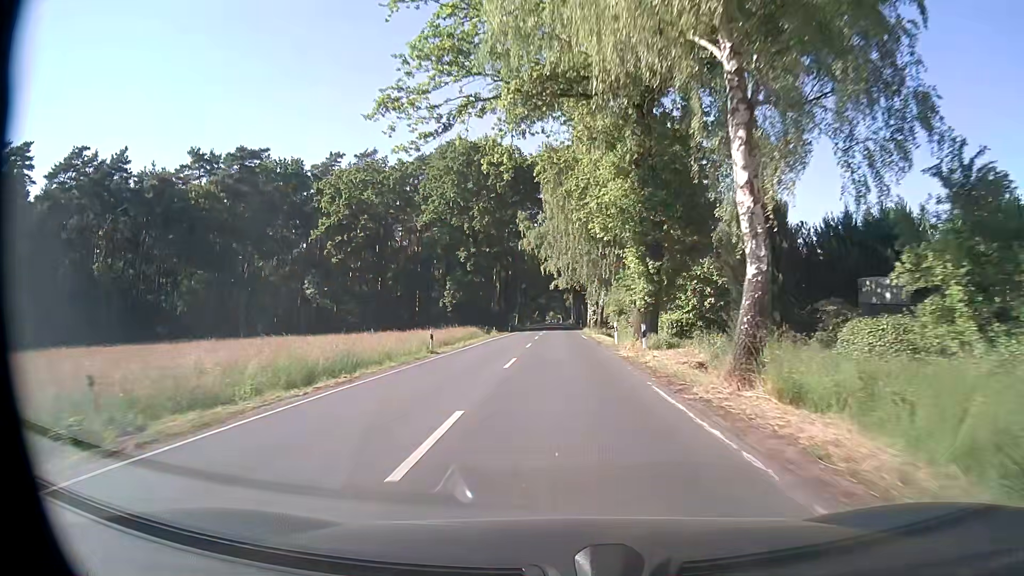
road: secondary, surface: asphalt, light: Day
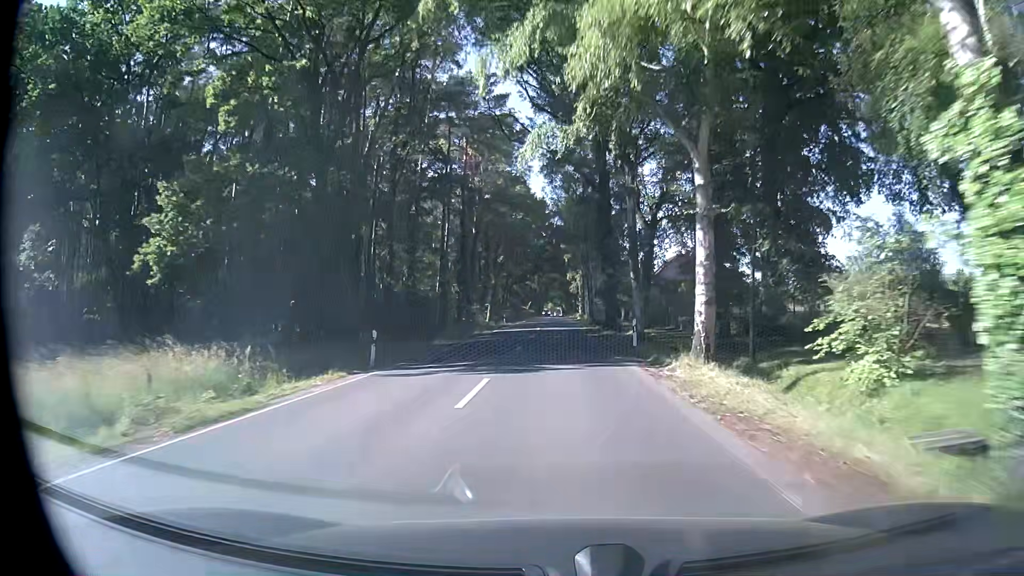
(-0.1, +56.4) m; 0°
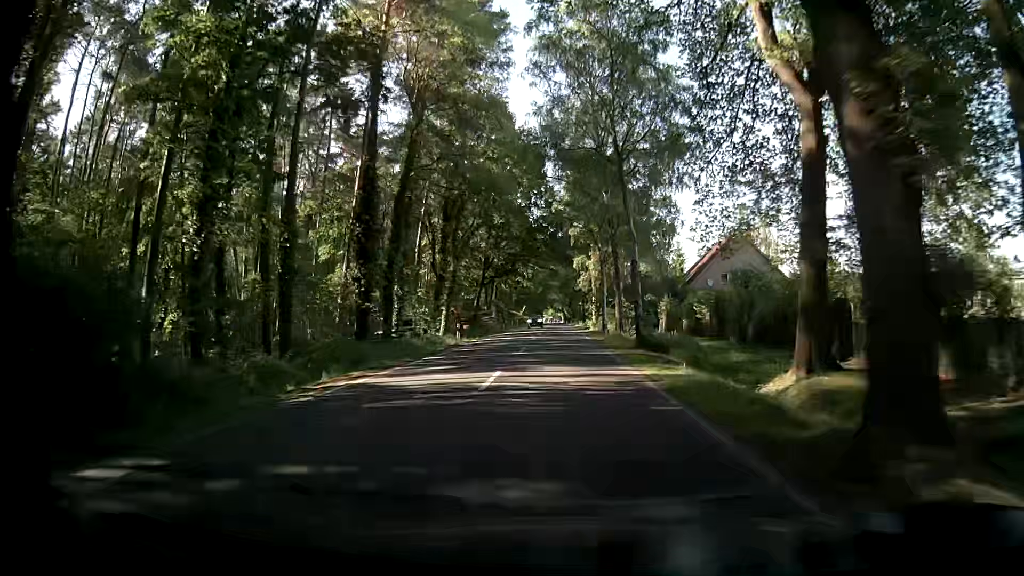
(-0.1, +34.0) m; 0°
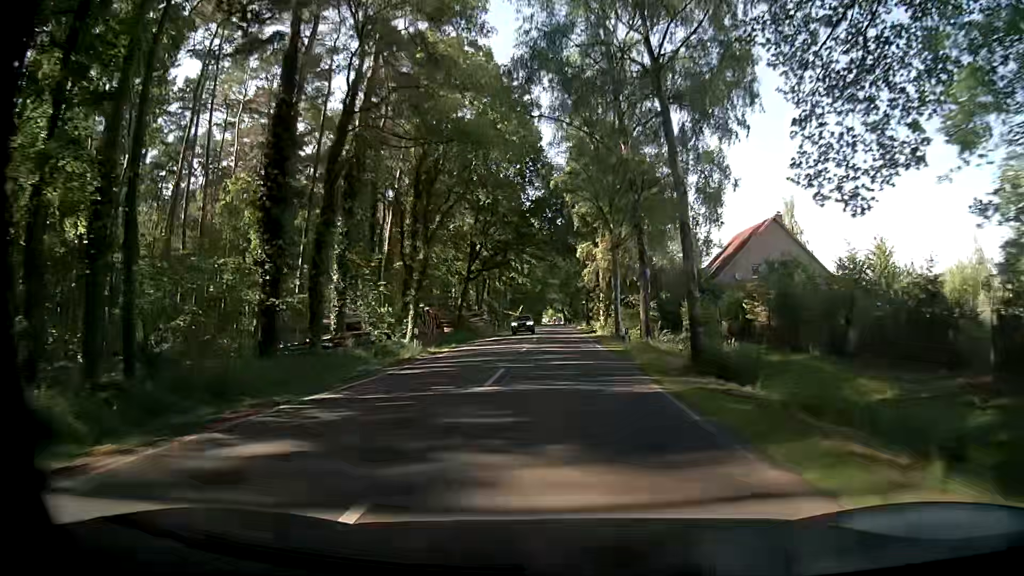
(-0.1, +11.3) m; -1°
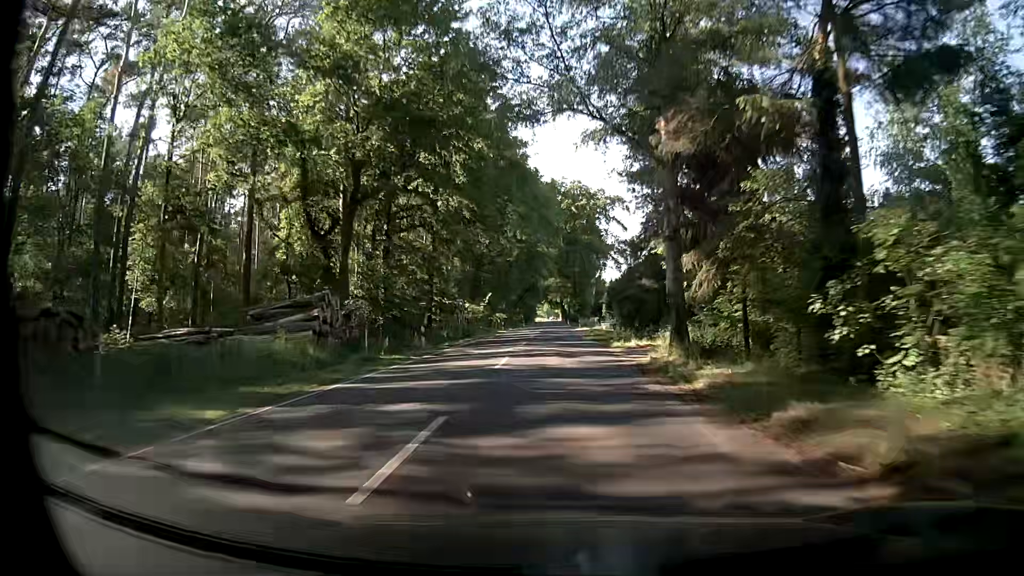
(+0.7, +56.5) m; 0°
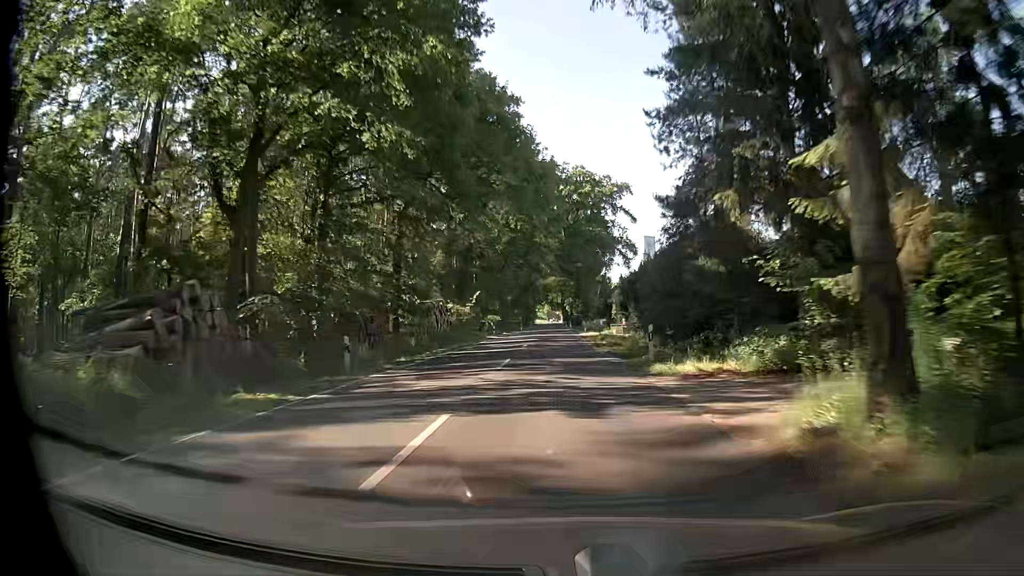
(+0.2, +11.3) m; 0°
(0, +10) (0, +20) (0, +30) (0, +40) (0, +50) (+1, +60) (+1, +70) (+1, +80) (+1, +90) (+1, +100) m
